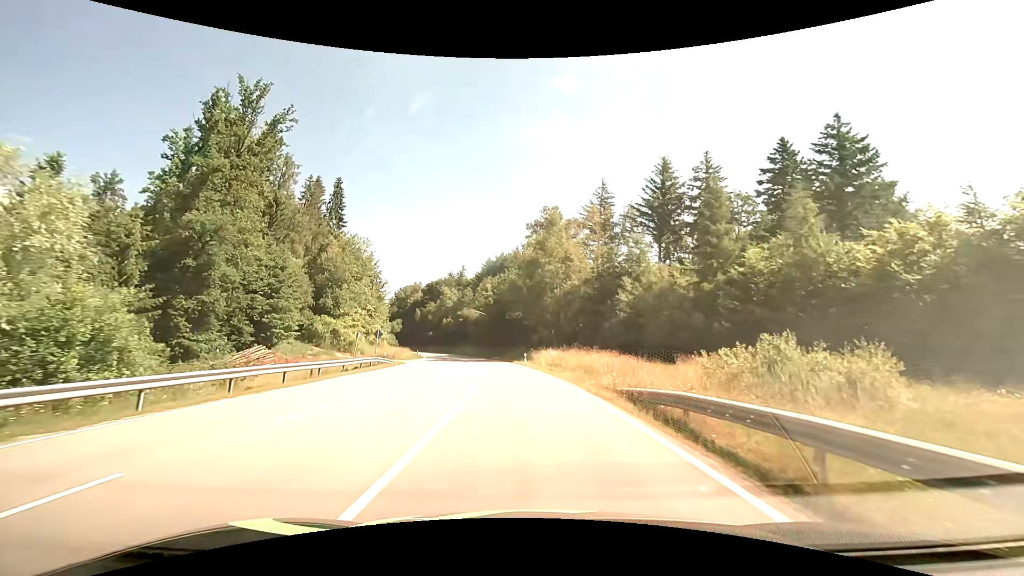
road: secondary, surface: asphalt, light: Day
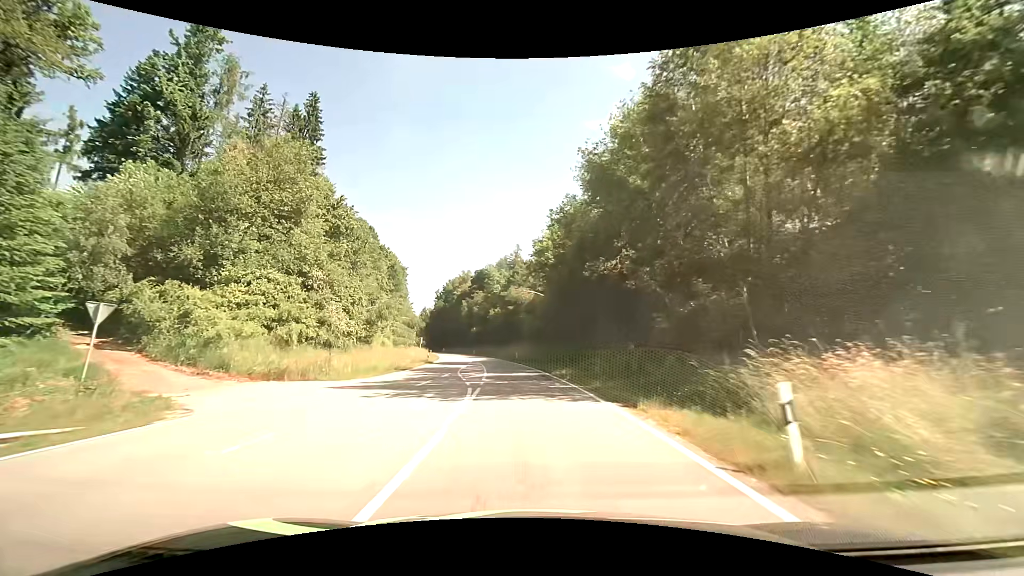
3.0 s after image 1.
(-2.3, +38.8) m; -8°
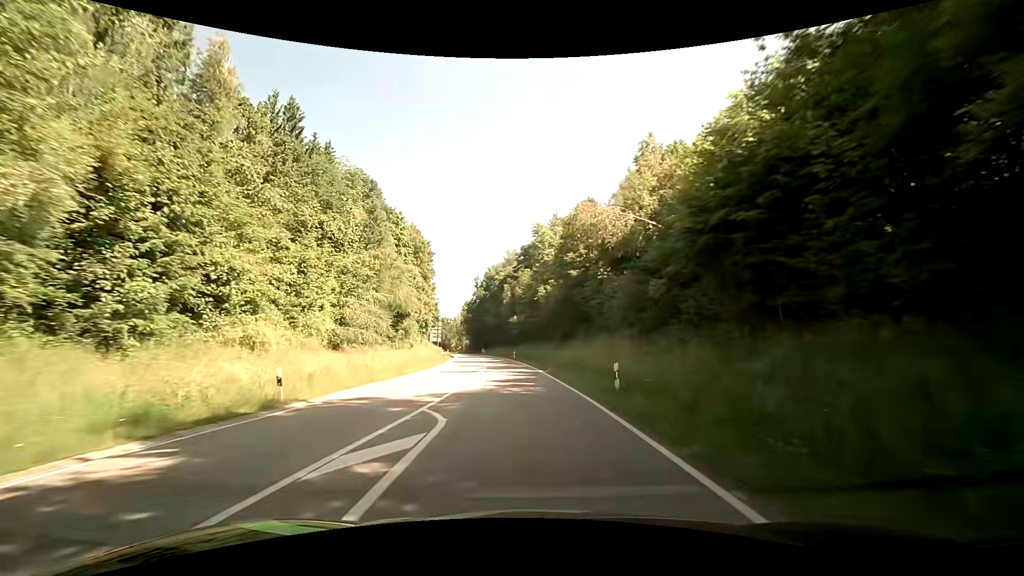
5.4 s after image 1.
(-2.0, +39.4) m; -6°
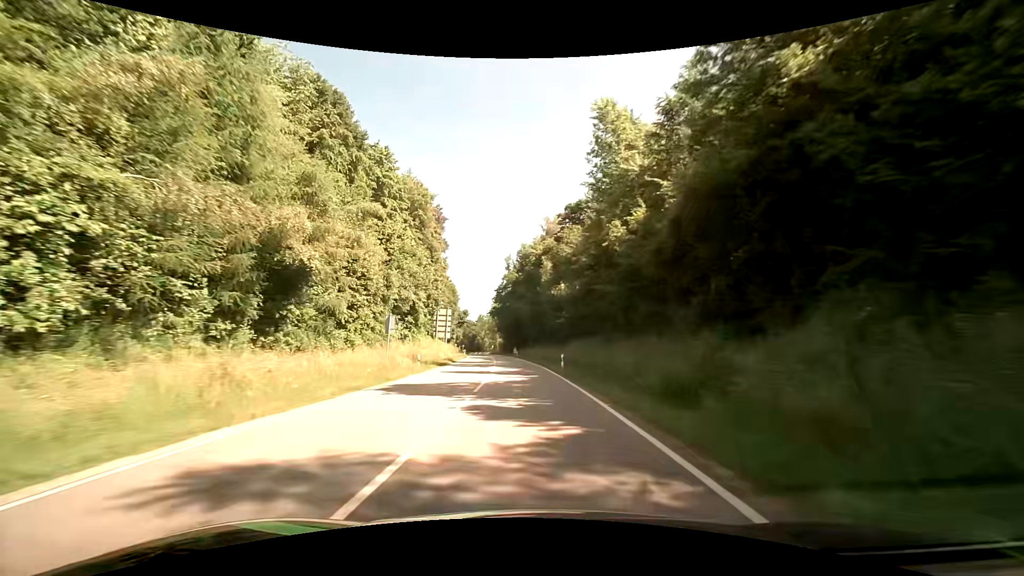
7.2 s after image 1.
(-1.4, +34.0) m; -5°
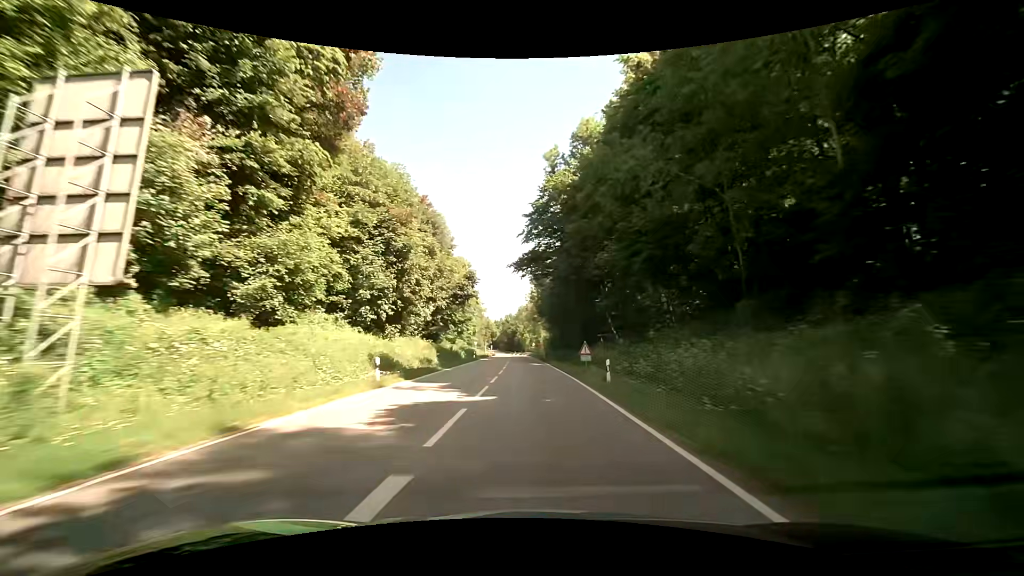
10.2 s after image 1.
(-3.3, +62.9) m; -5°
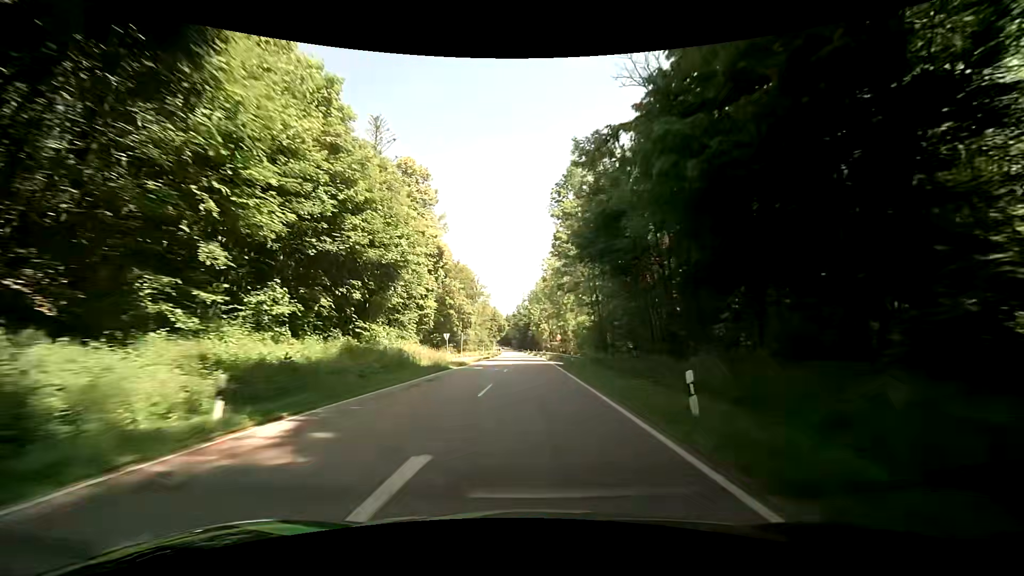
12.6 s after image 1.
(-1.4, +53.4) m; -3°
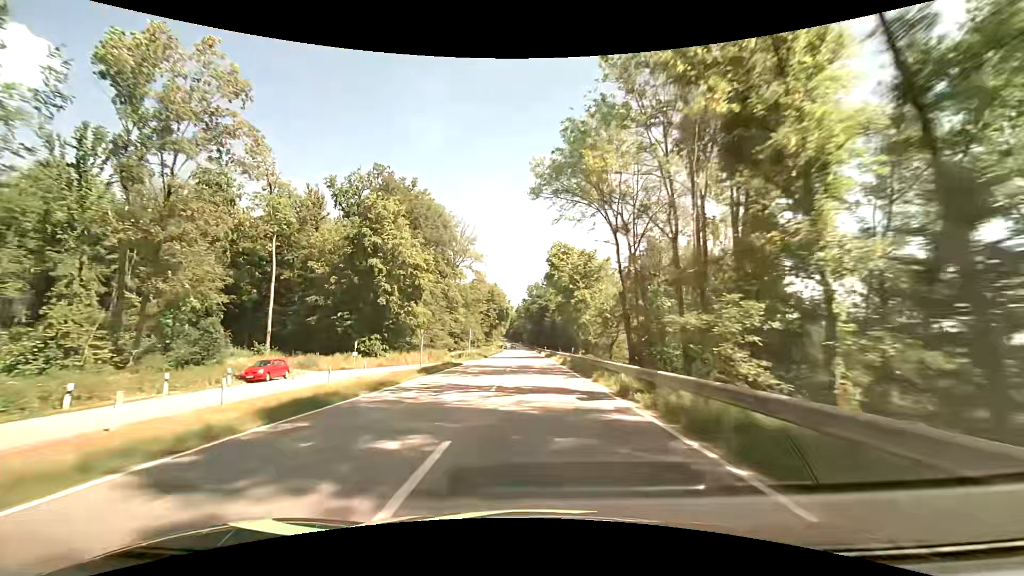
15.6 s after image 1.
(-0.8, +68.7) m; -1°
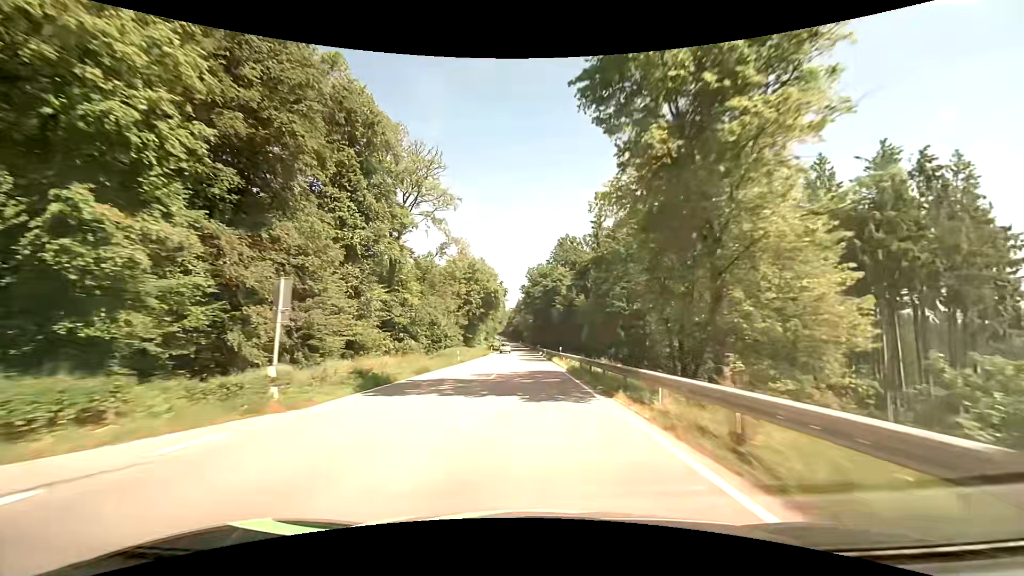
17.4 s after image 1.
(+0.1, +42.4) m; 0°
(0, +10) (0, +20) (0, +30) (0, +40) (0, +50) (-1, +60) (-1, +70) (-1, +80) (-1, +90) (-2, +100) m
